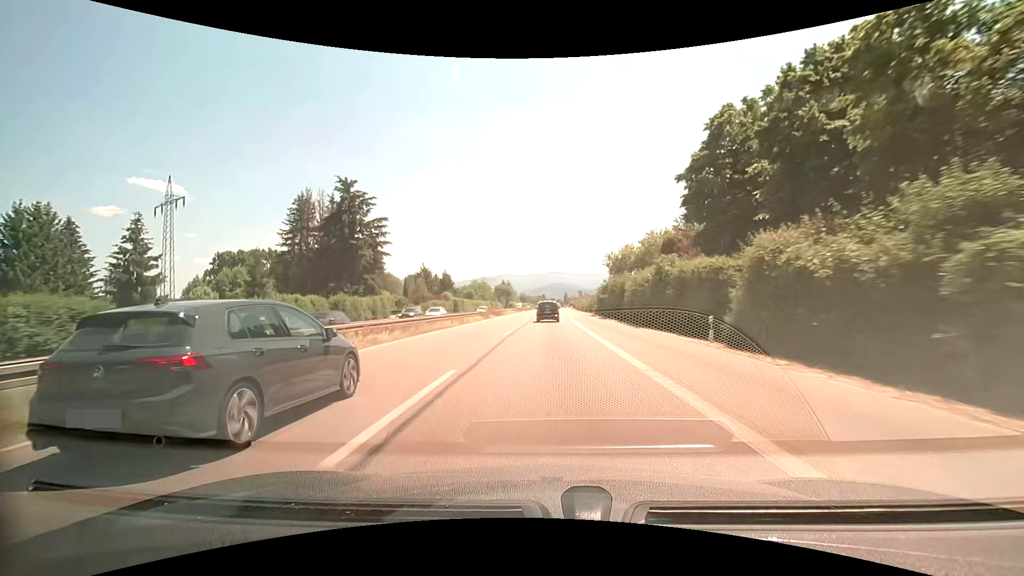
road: trunk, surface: asphalt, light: Day
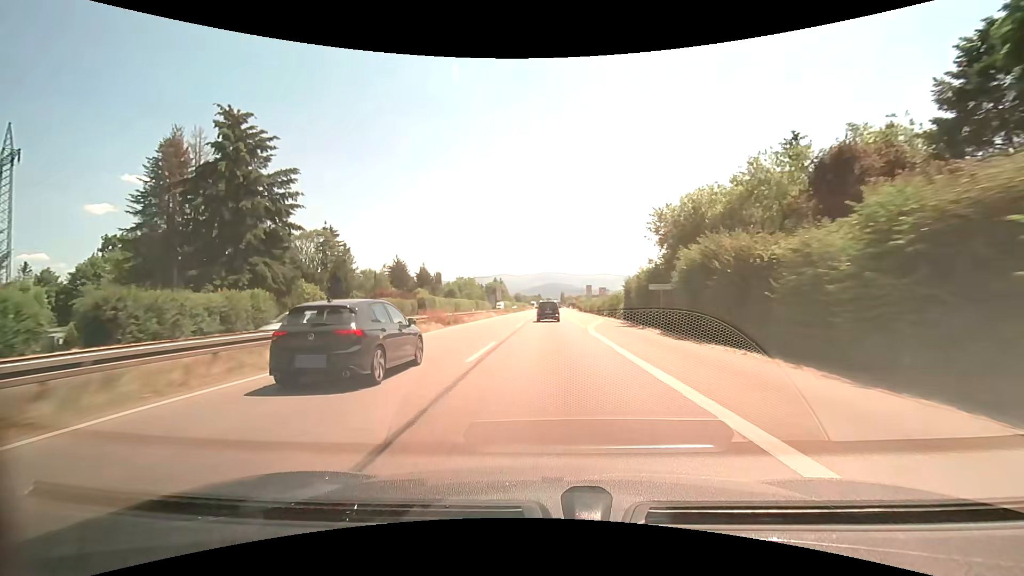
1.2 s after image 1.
(+0.2, +28.8) m; +1°
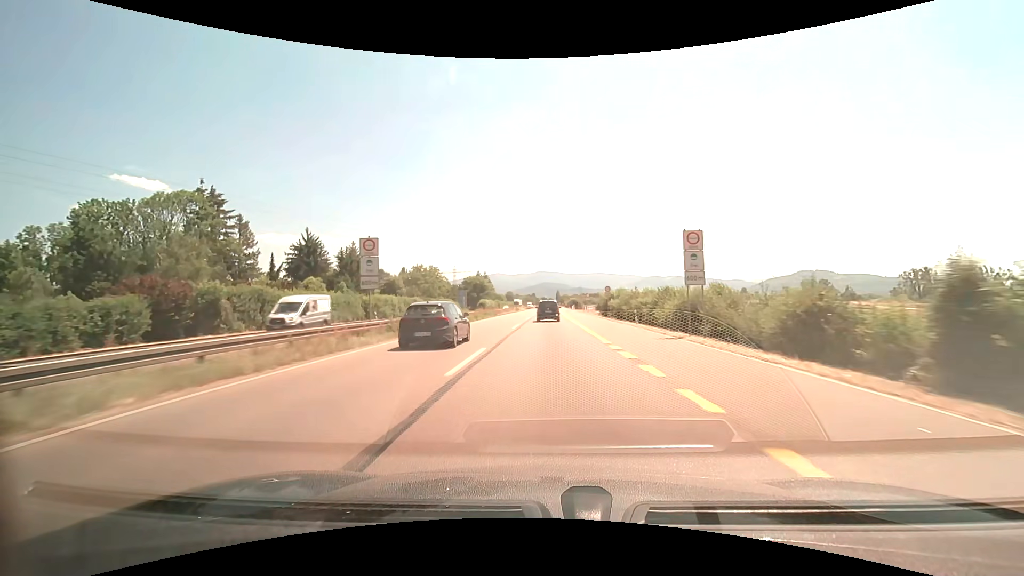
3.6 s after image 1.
(+0.5, +56.3) m; +1°
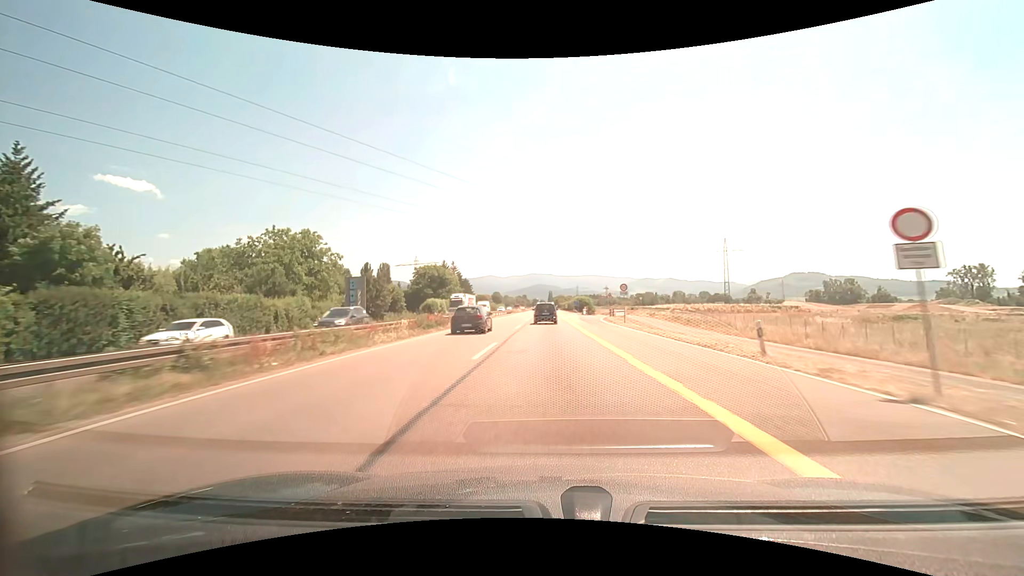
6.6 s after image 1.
(+0.6, +68.9) m; +1°
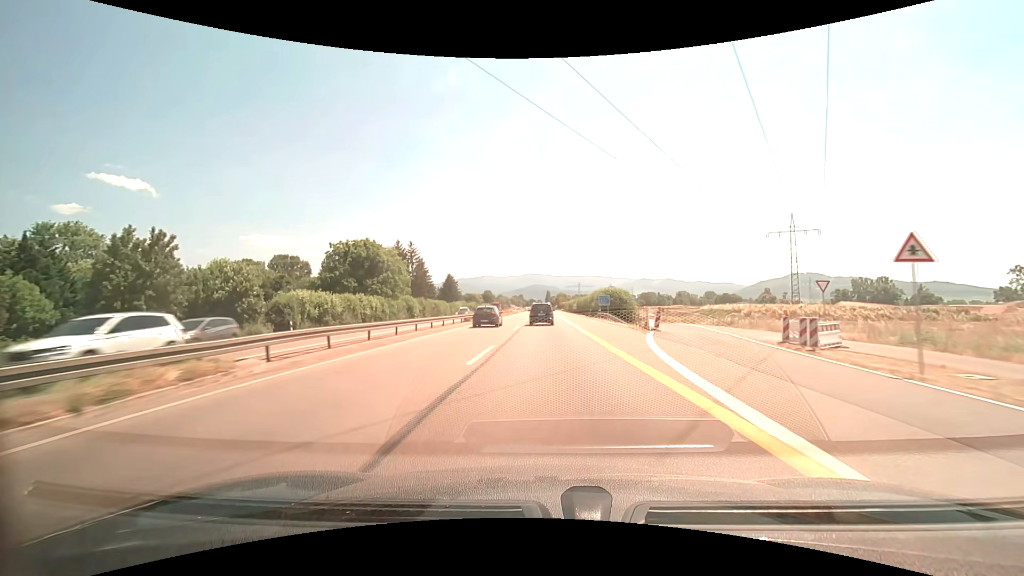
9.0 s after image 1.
(0.0, +55.3) m; 0°
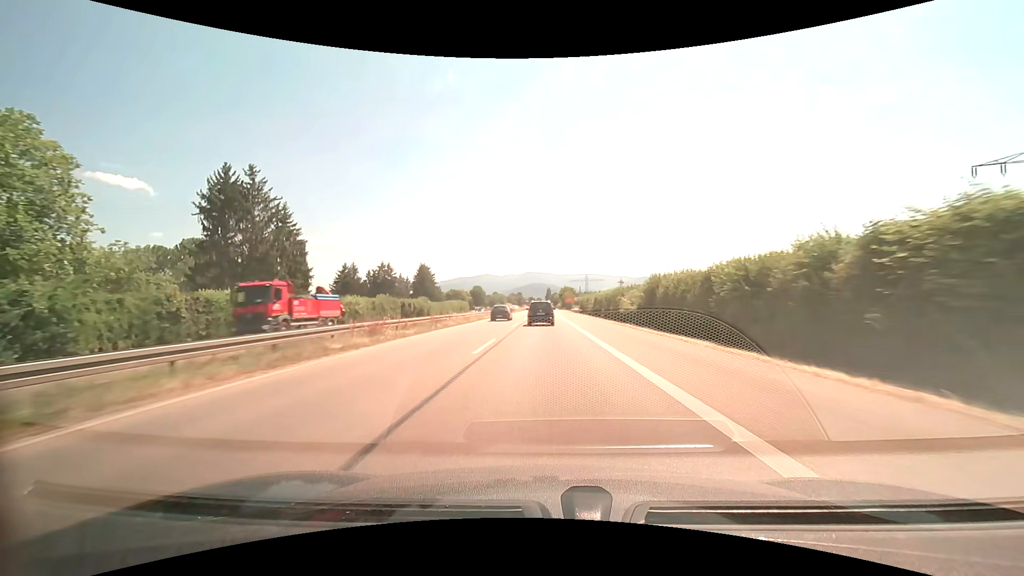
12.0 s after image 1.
(+0.1, +69.7) m; 0°
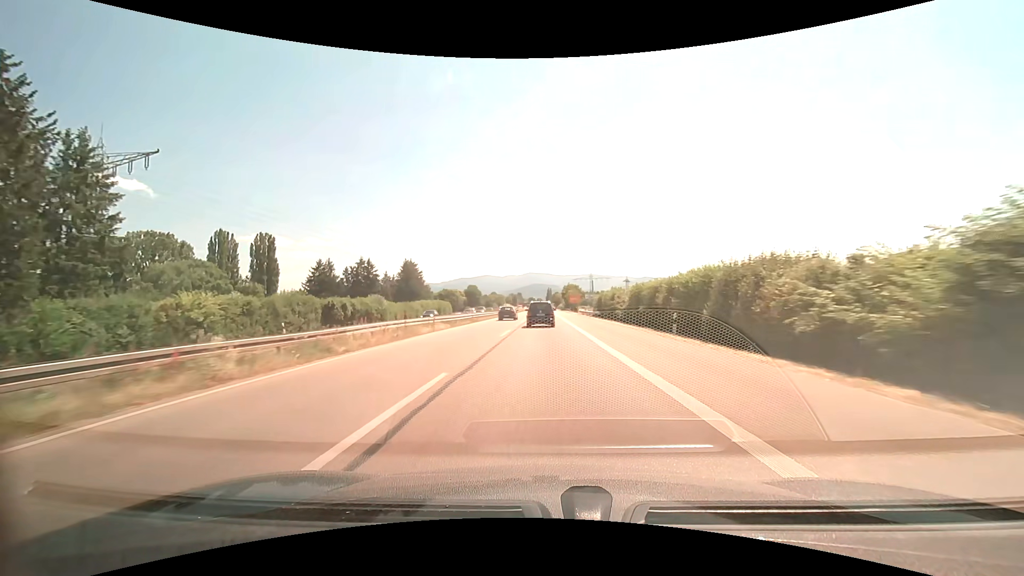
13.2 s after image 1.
(0.0, +27.9) m; 0°
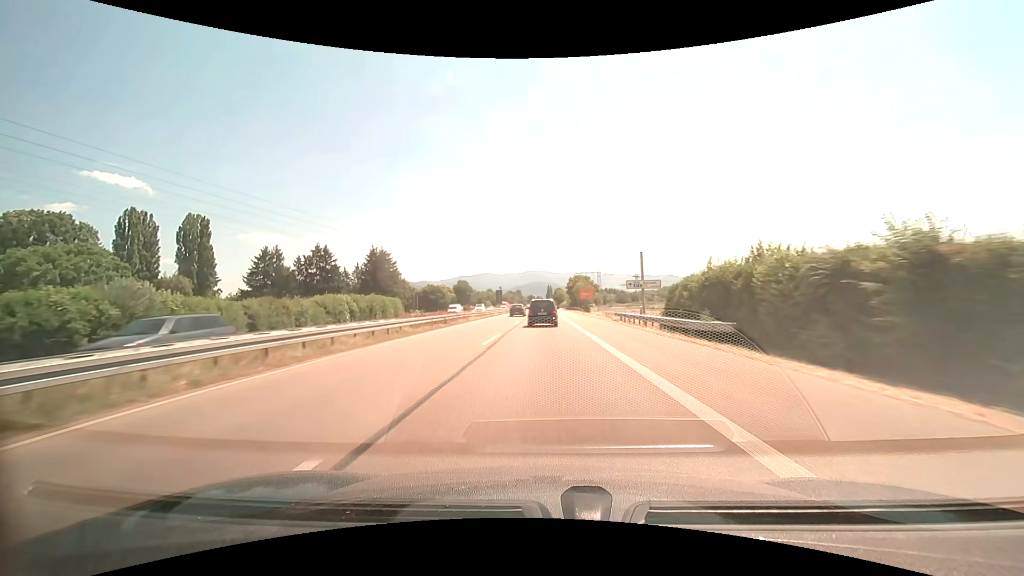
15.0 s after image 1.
(0.0, +41.7) m; 0°
(0, +10) (0, +20) (0, +30) (0, +40) (0, +50) (0, +60) (0, +70) (0, +80) (0, +90) (0, +100) m
